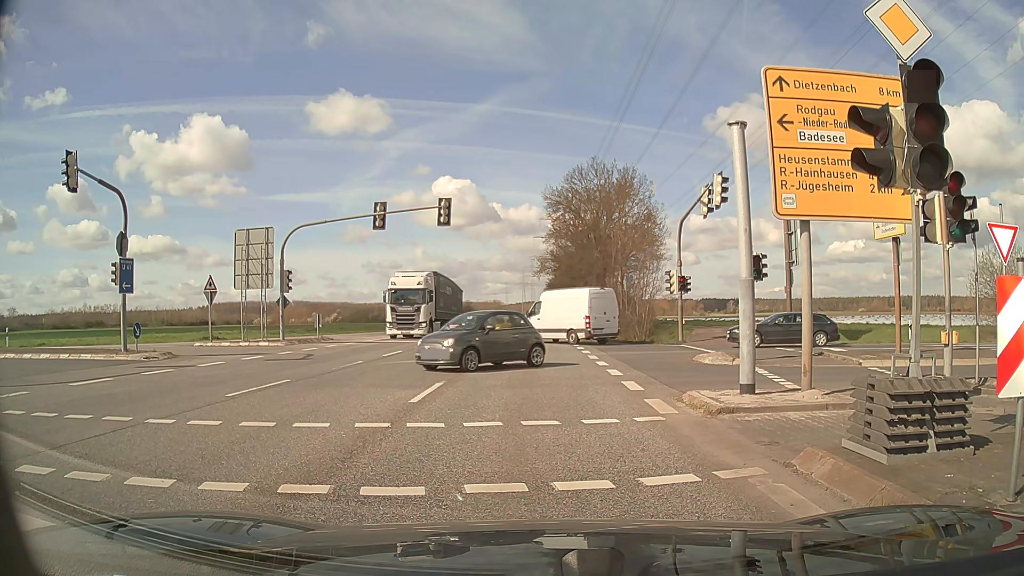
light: Day
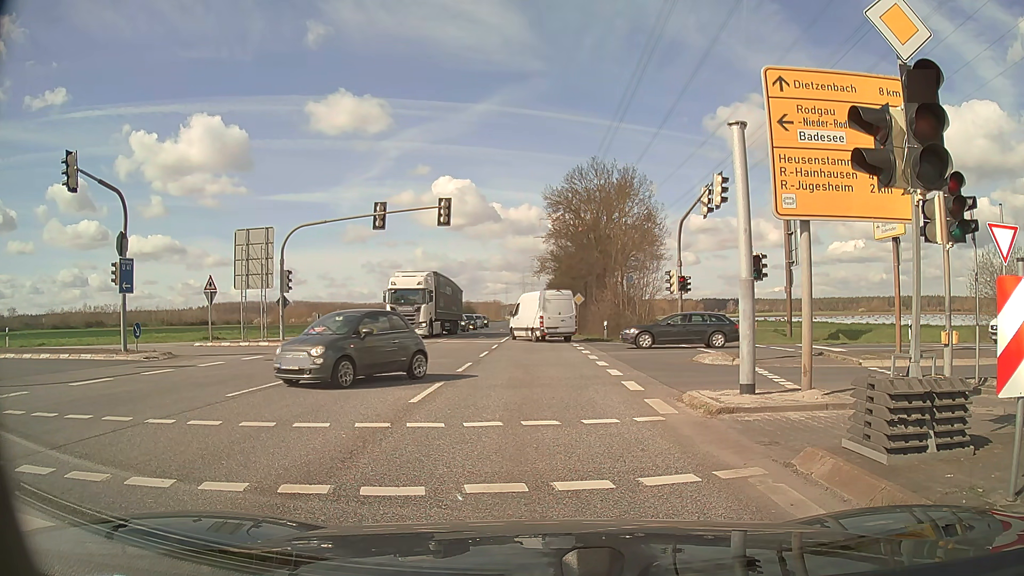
(0.0, 0.0) m; 0°
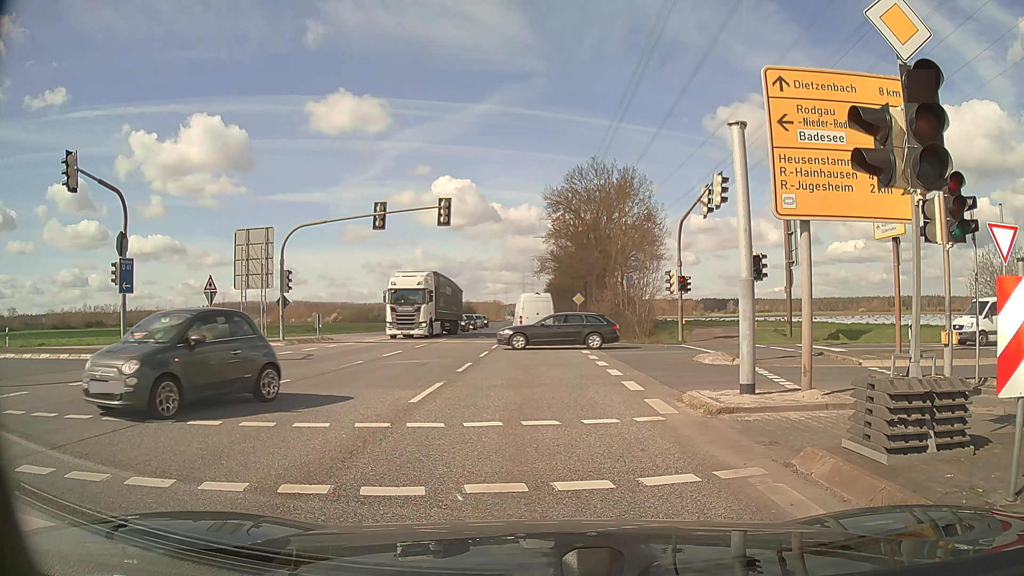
(0.0, 0.0) m; 0°
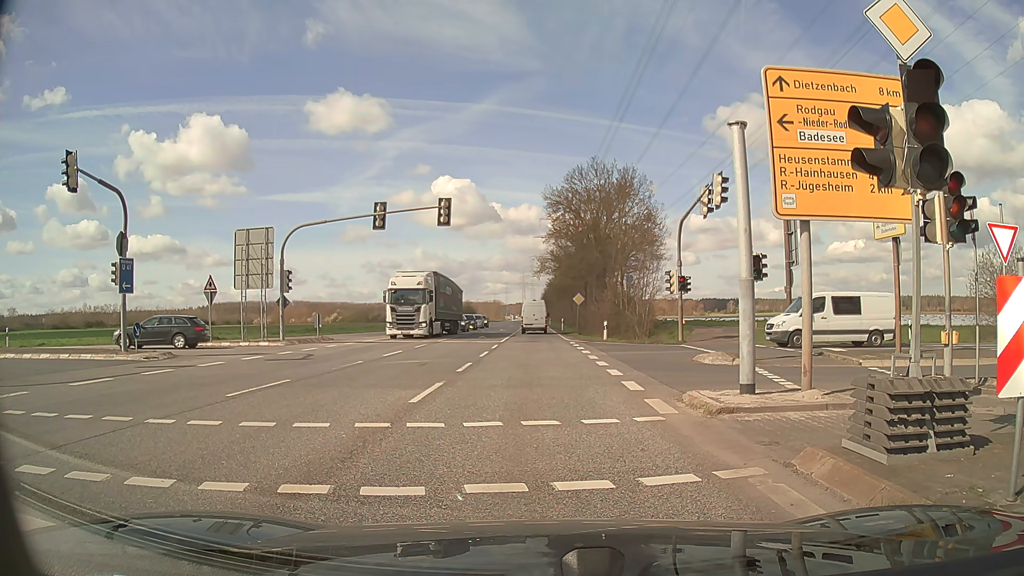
(0.0, 0.0) m; 0°
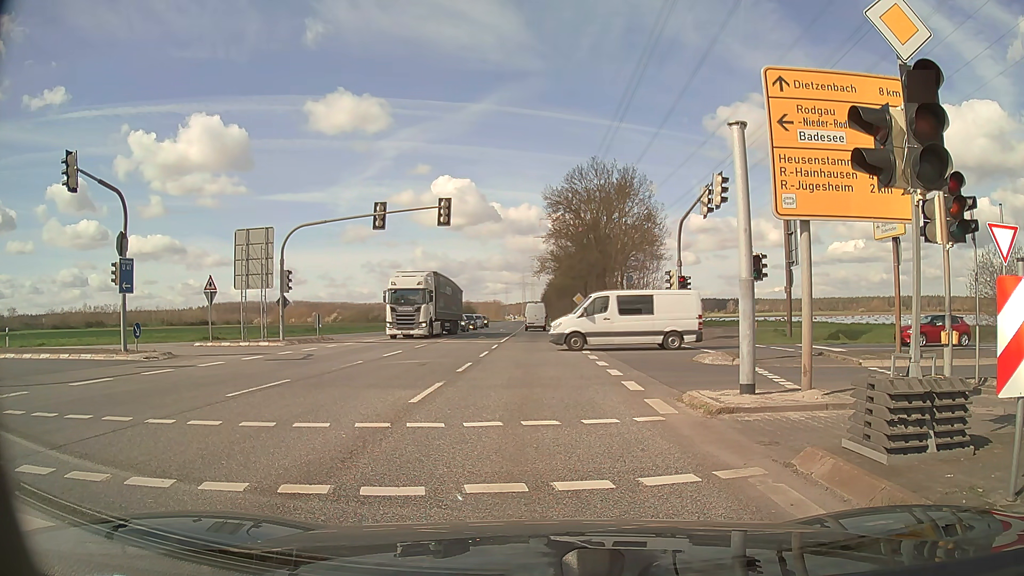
(0.0, 0.0) m; 0°
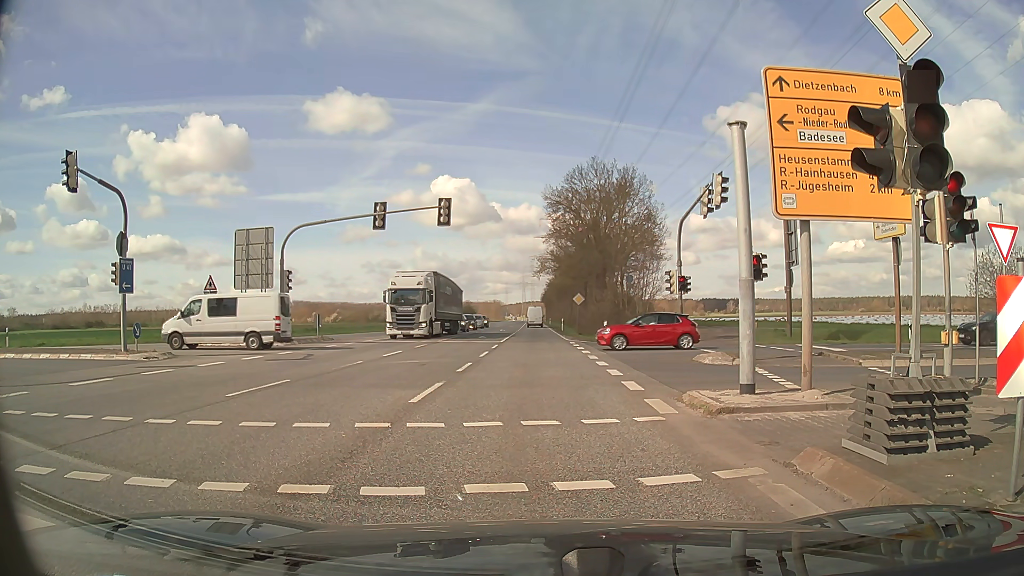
(0.0, 0.0) m; 0°
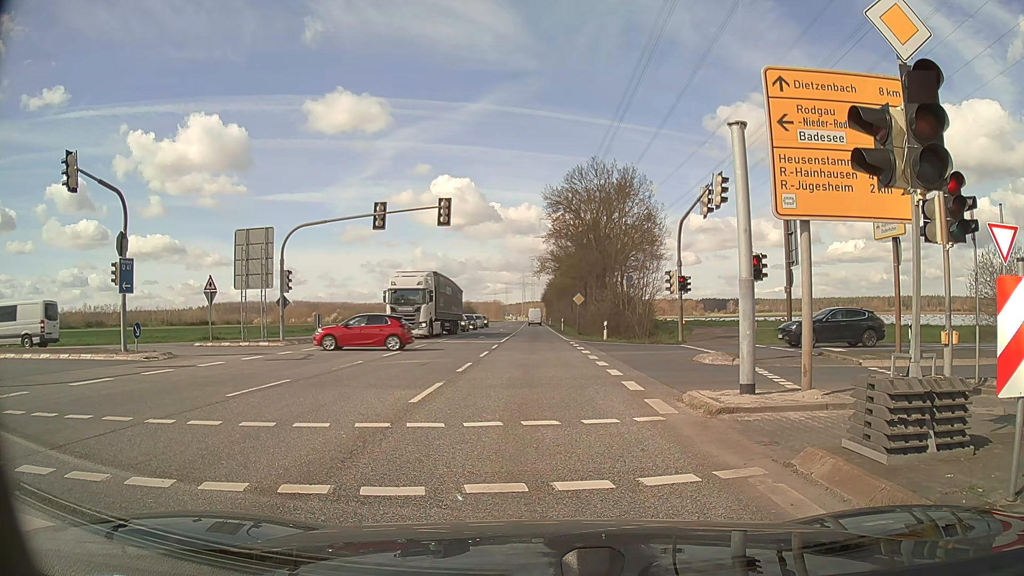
(0.0, 0.0) m; 0°
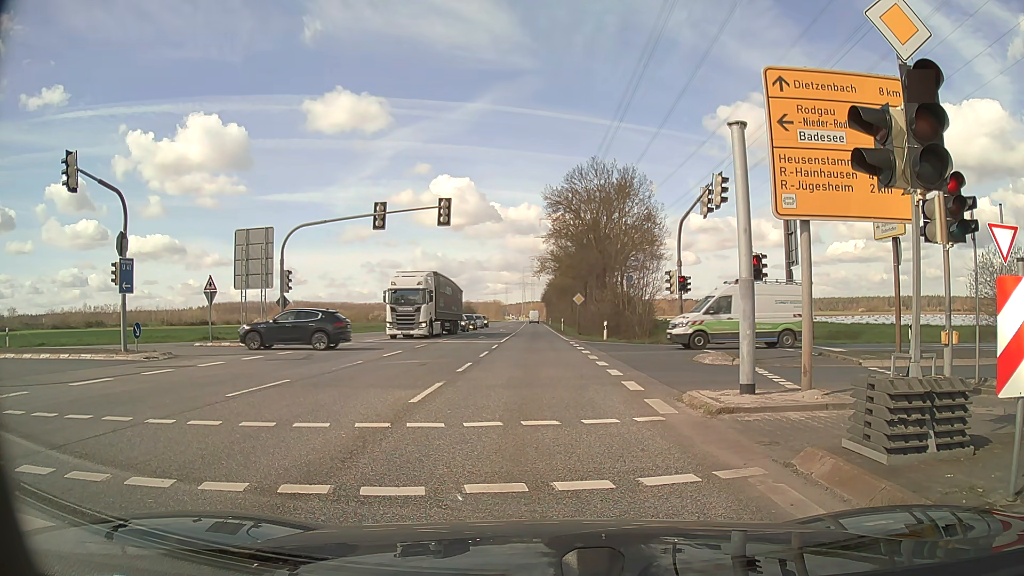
(0.0, 0.0) m; 0°
(0, +10) (0, +20) (-1, +30) (-1, +40) (-1, +50) (-1, +60) (-2, +70) (-2, +80) (-2, +90) (-2, +100) m
